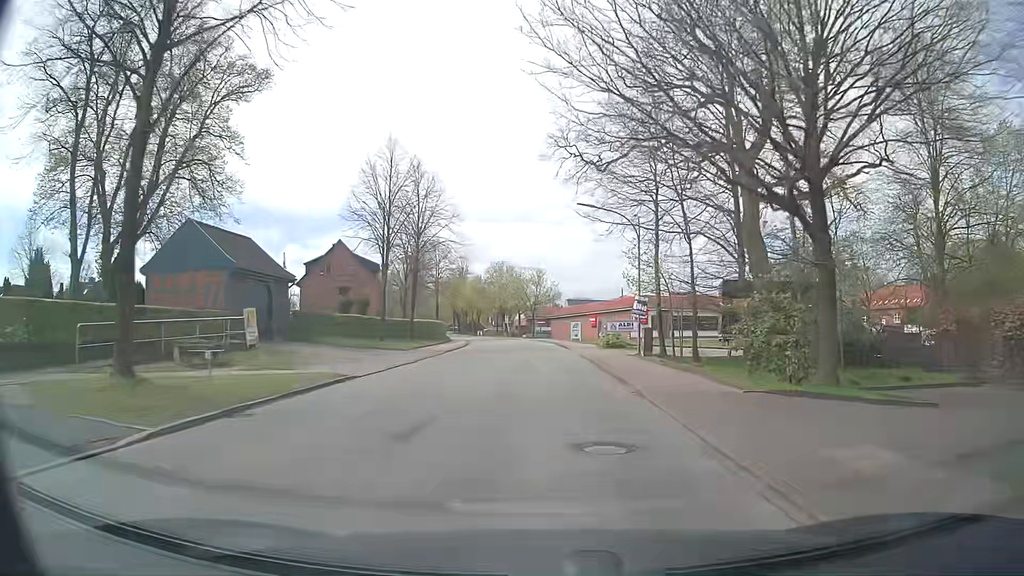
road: secondary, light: Day
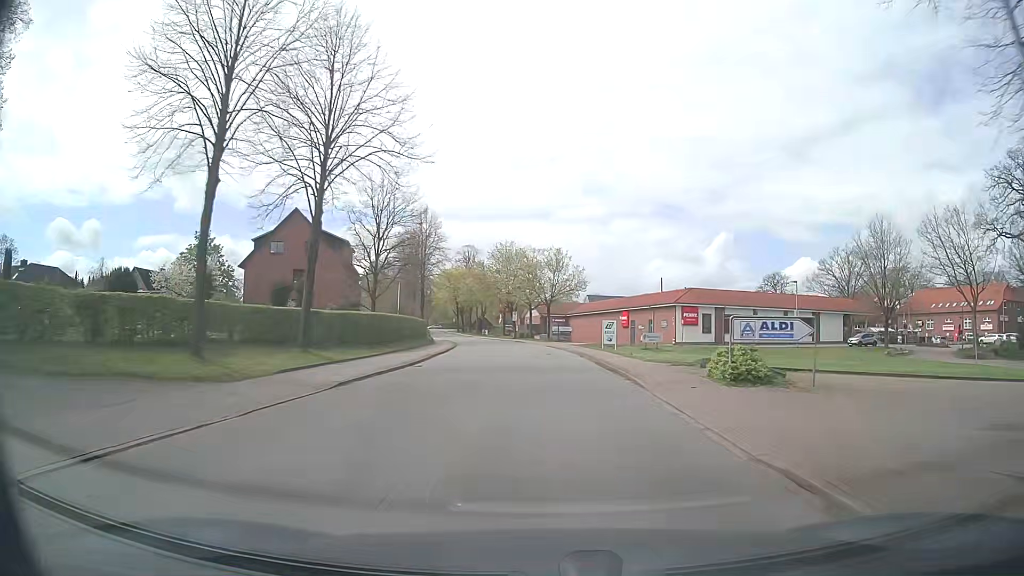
(-0.3, +22.9) m; -1°
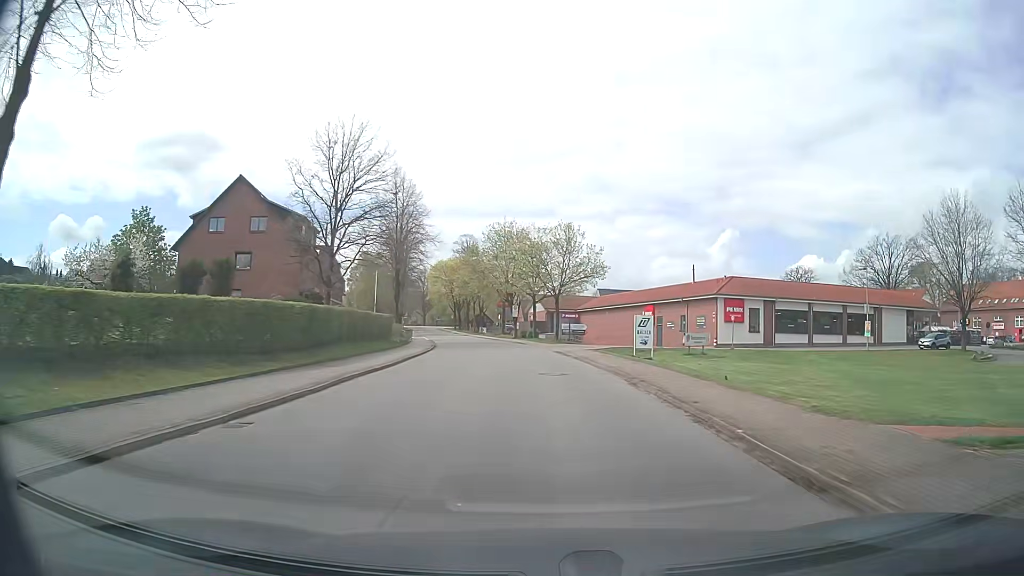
(-0.2, +15.3) m; -1°
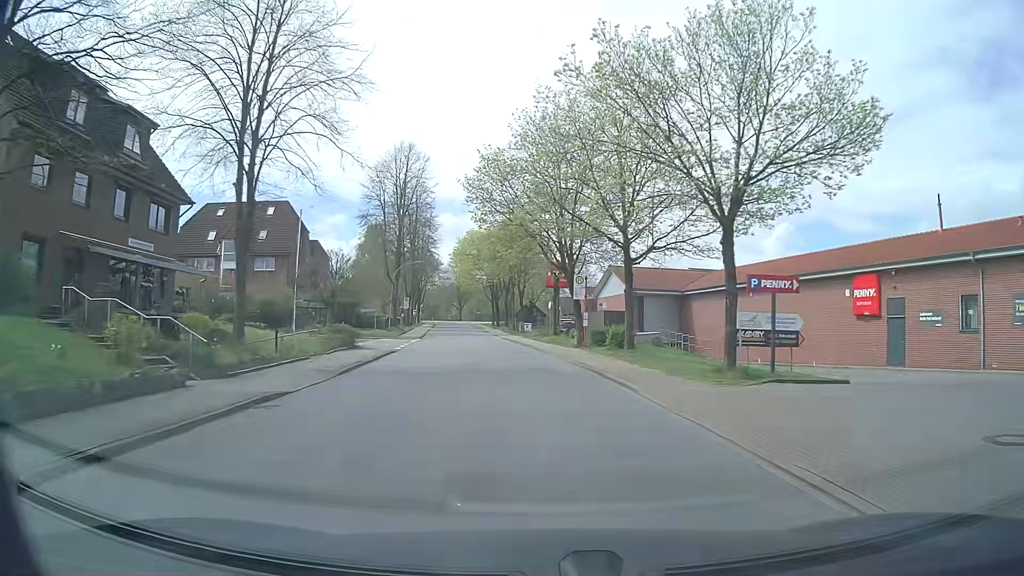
(-1.7, +38.4) m; -5°
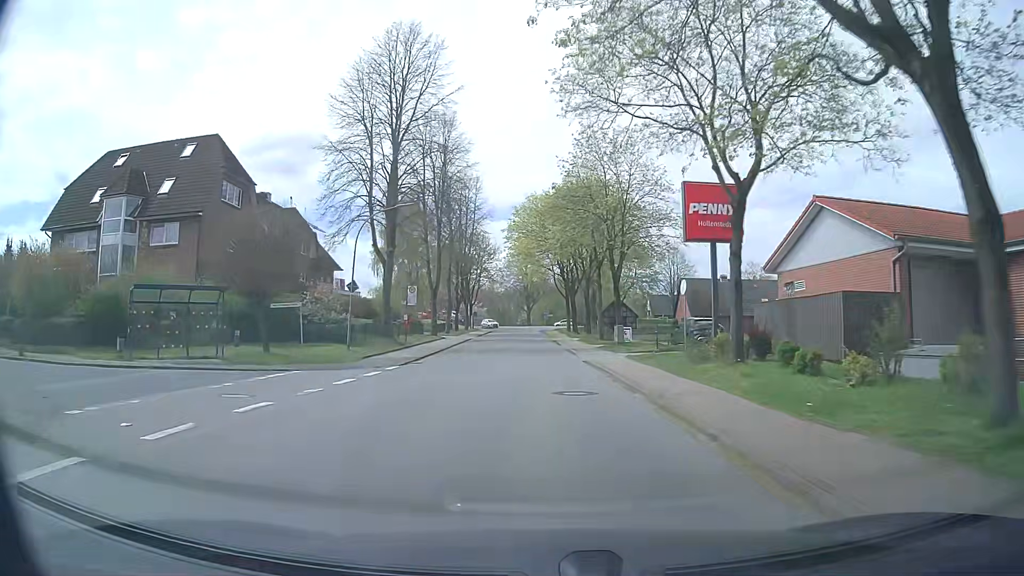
(-1.6, +30.7) m; -7°
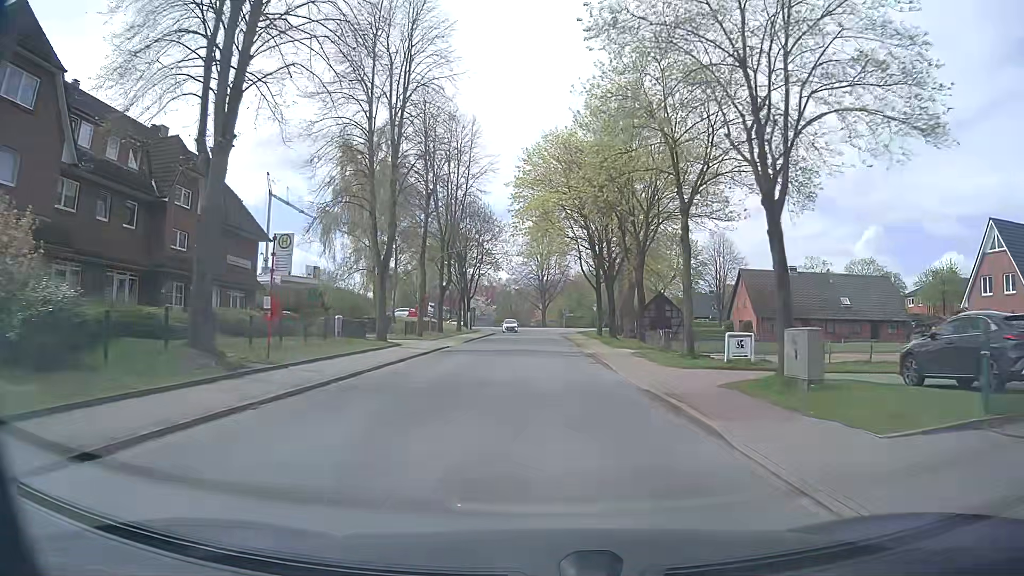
(-0.3, +22.9) m; -1°
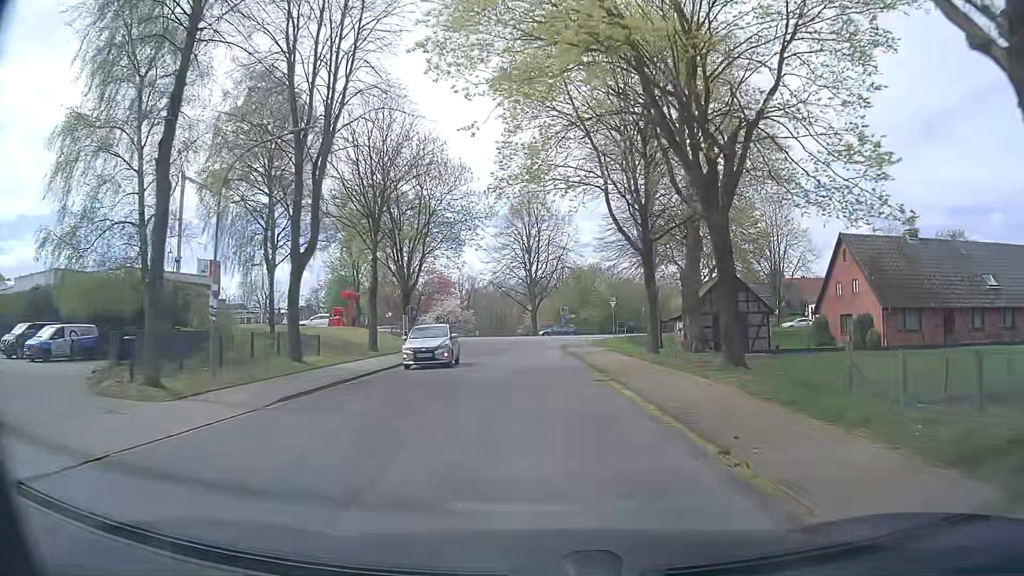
(+0.3, +30.4) m; +2°
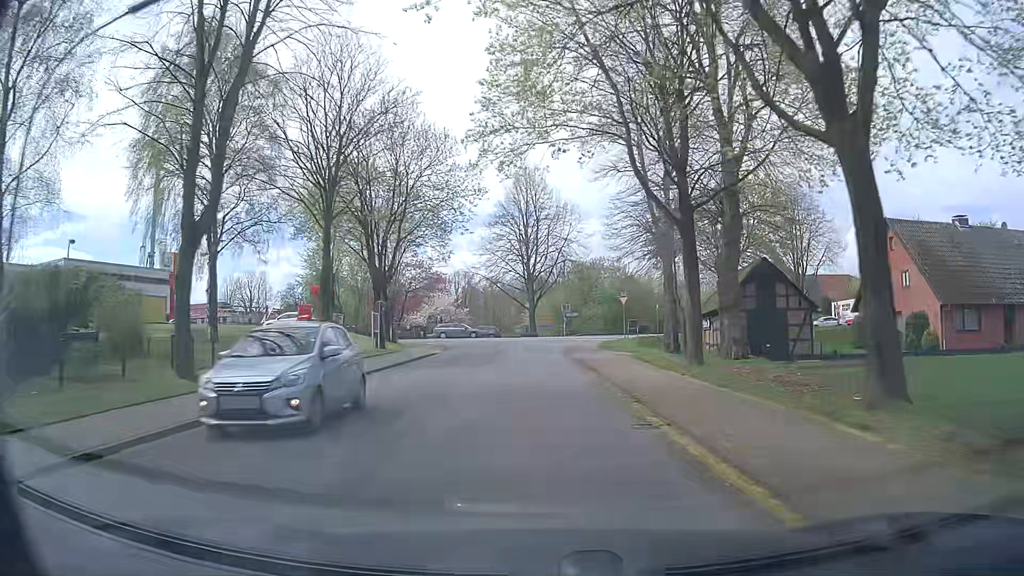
(-0.1, +7.6) m; -1°
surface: asphalt
